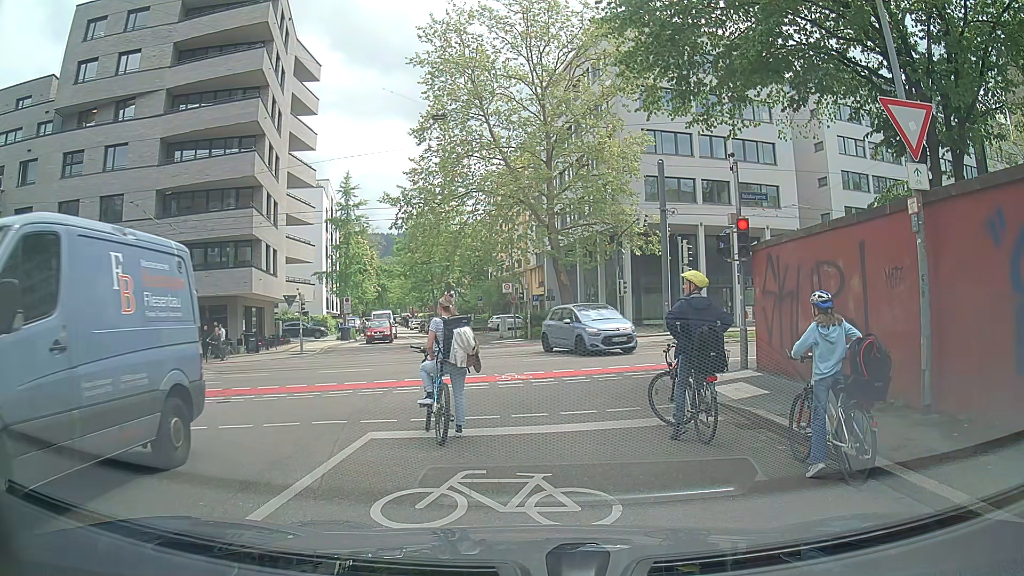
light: Day
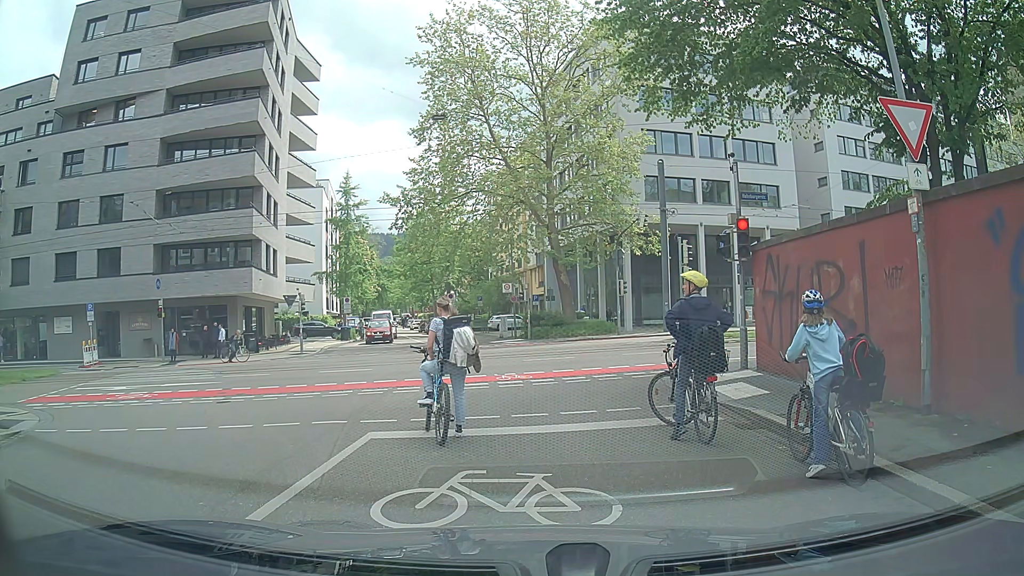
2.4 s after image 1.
(0.0, 0.0) m; 0°
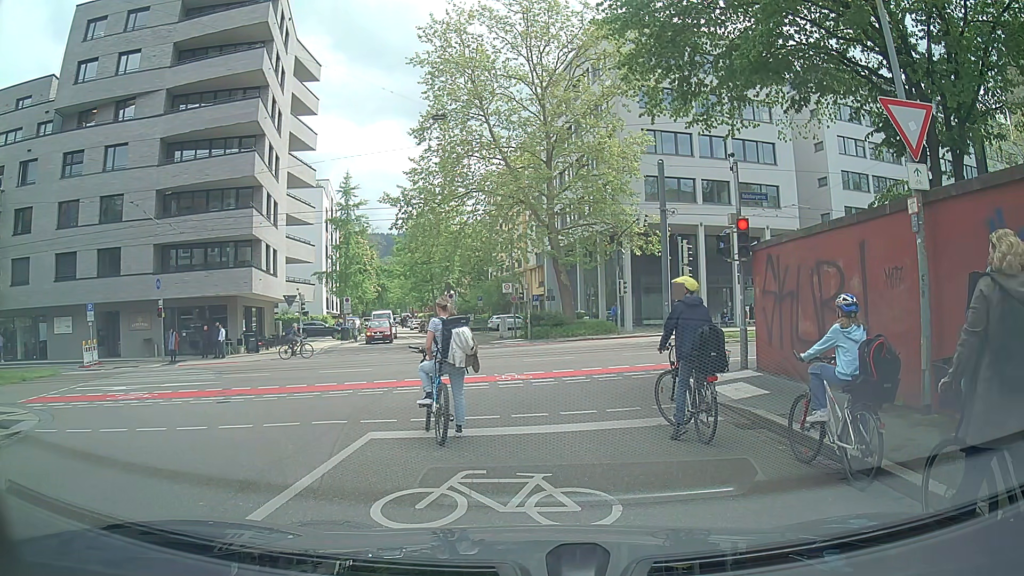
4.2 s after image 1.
(0.0, 0.0) m; 0°
